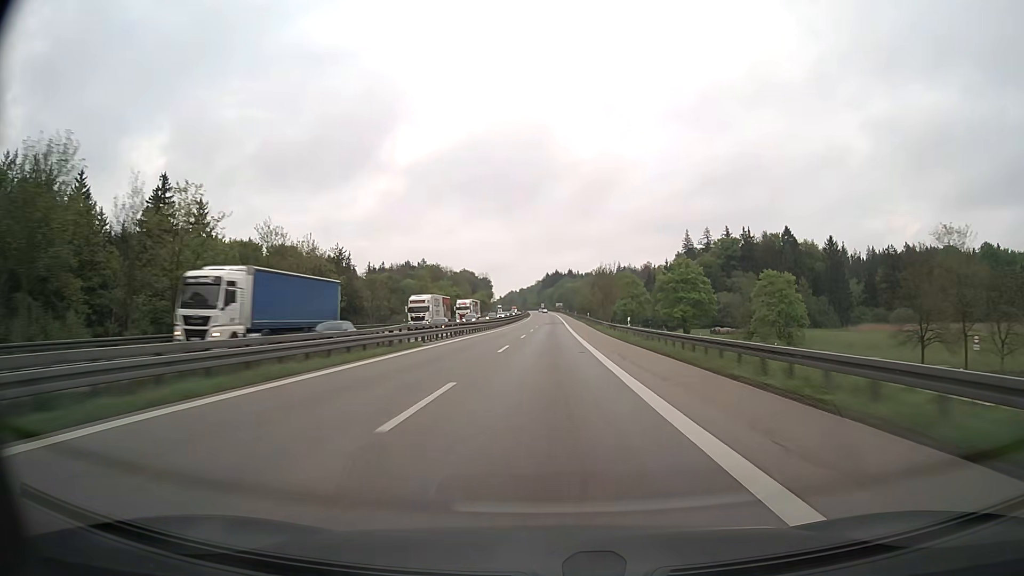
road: motorway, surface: asphalt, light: Day
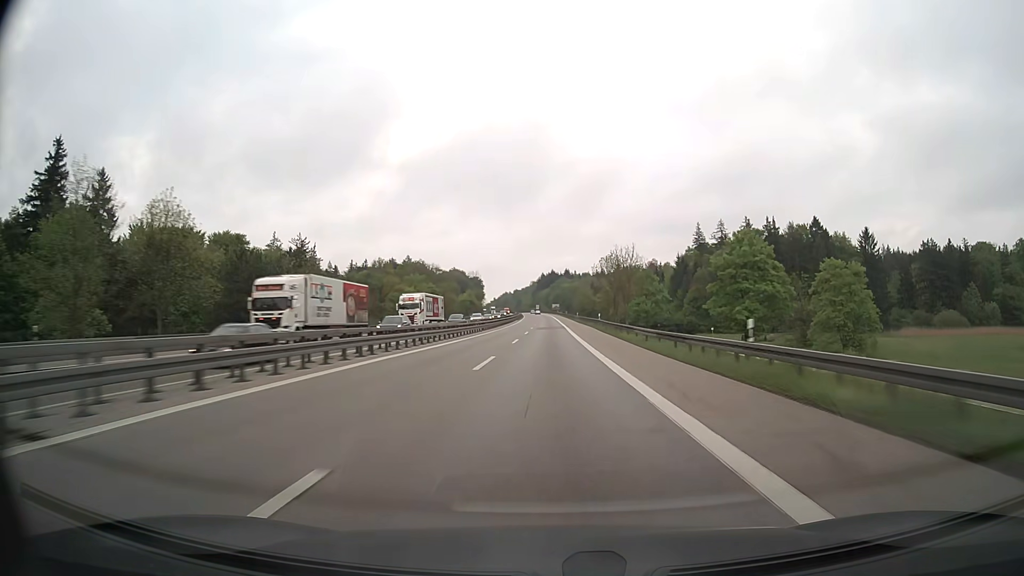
(0.0, +26.4) m; 0°
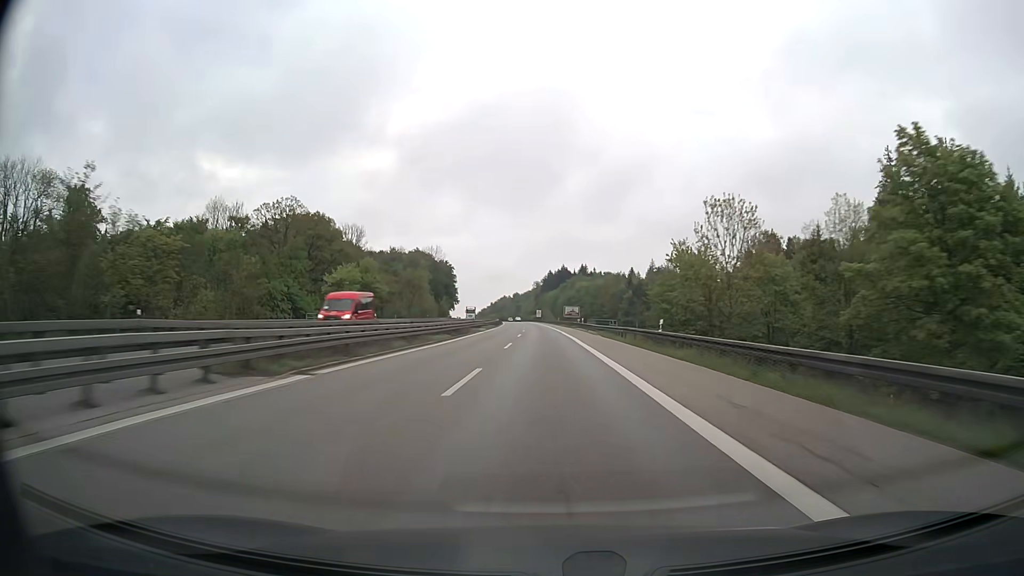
(+0.2, +132.2) m; 0°
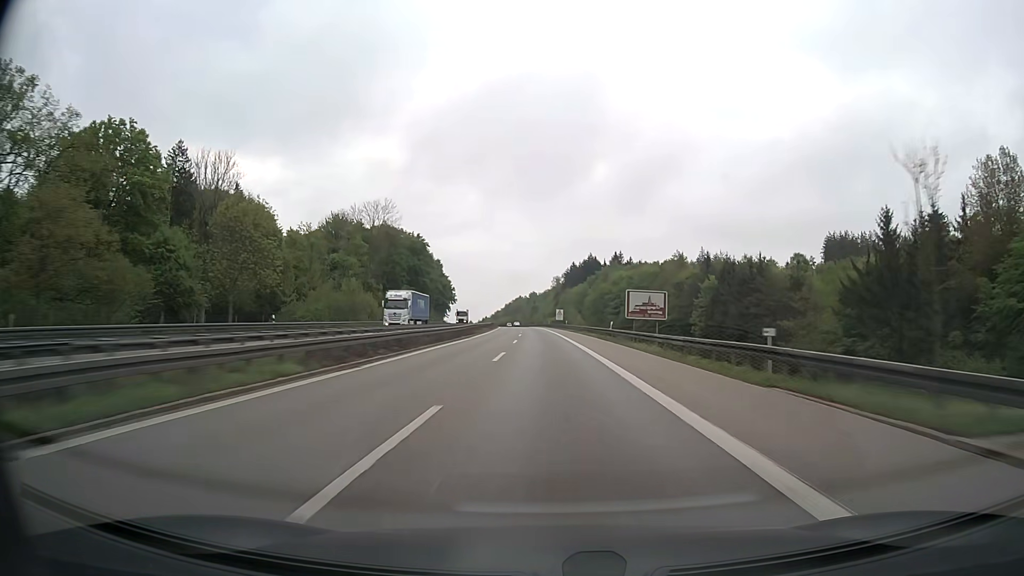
(-1.0, +79.3) m; -2°
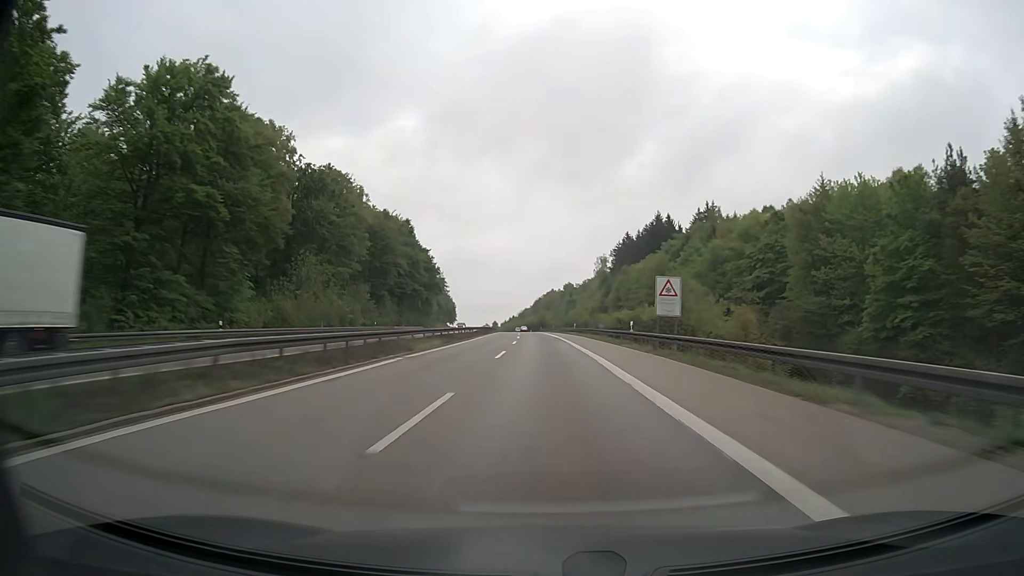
(-2.6, +105.8) m; -3°
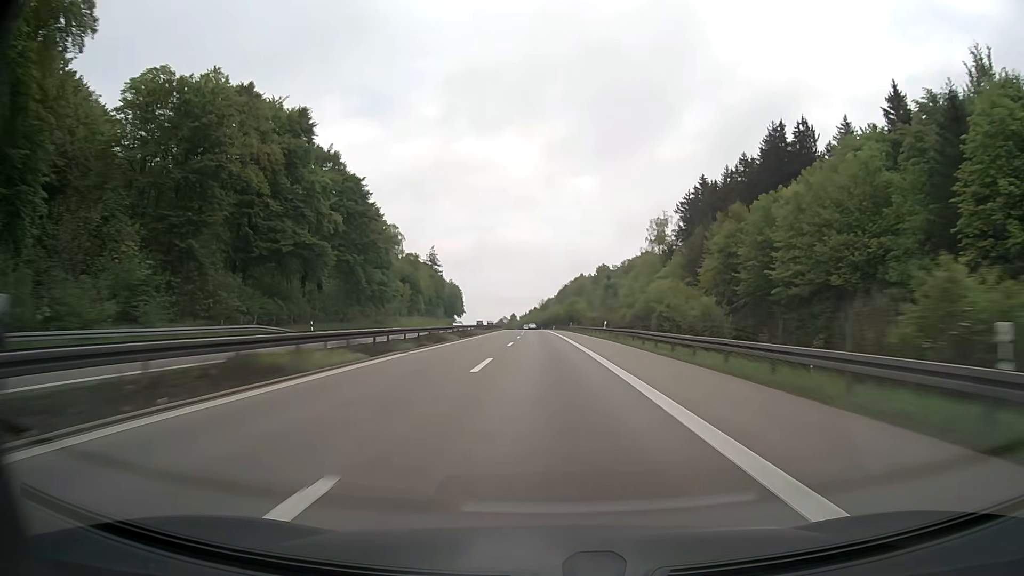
(-1.5, +79.2) m; -2°
